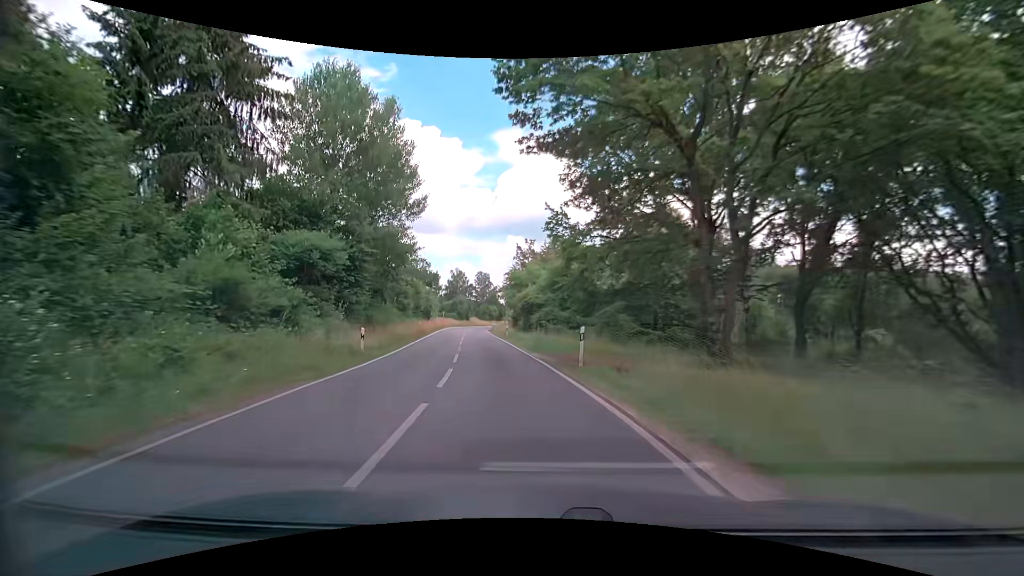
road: secondary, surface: asphalt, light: Day
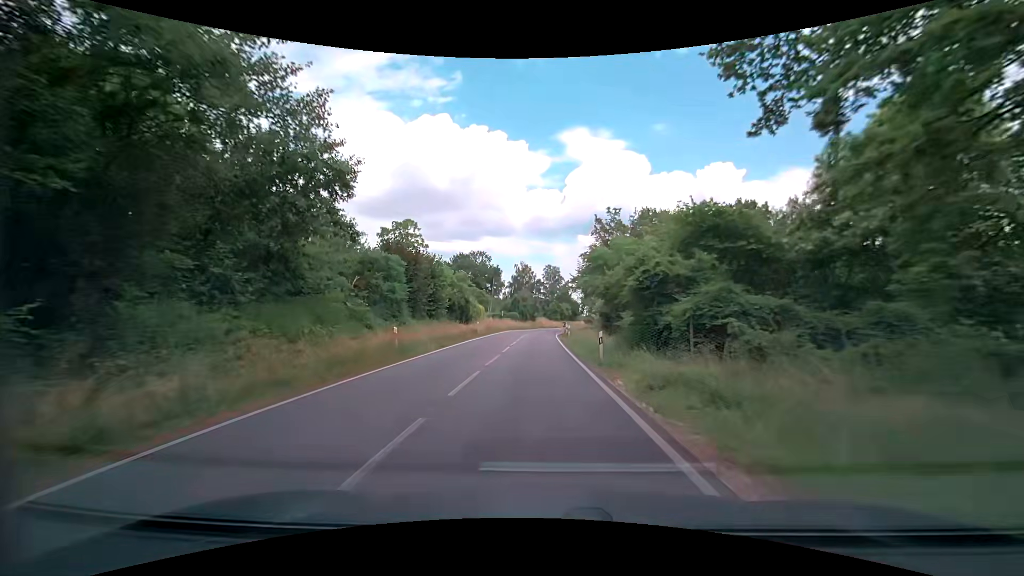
(-2.5, +25.4) m; -9°
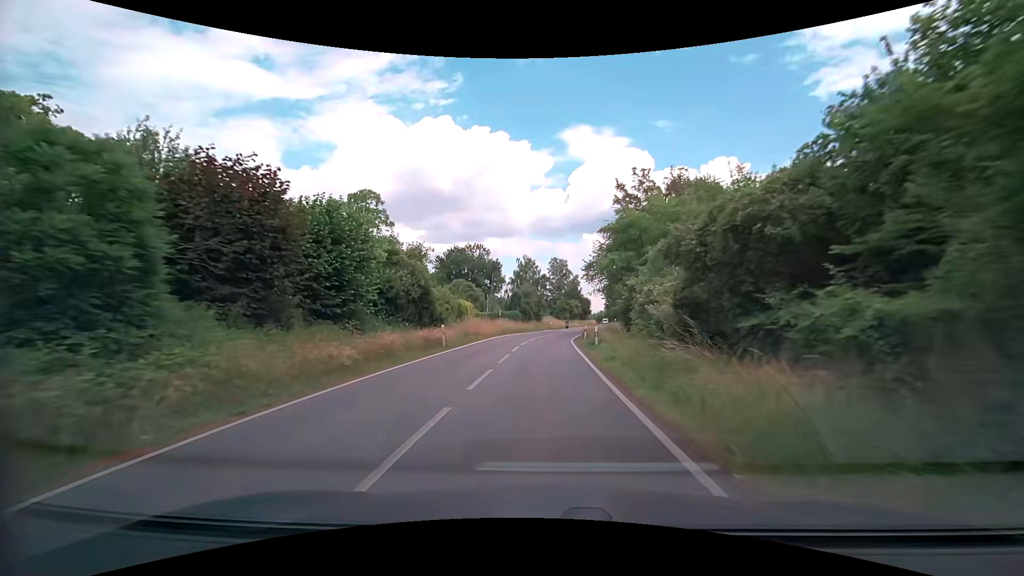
(0.0, +17.2) m; 0°
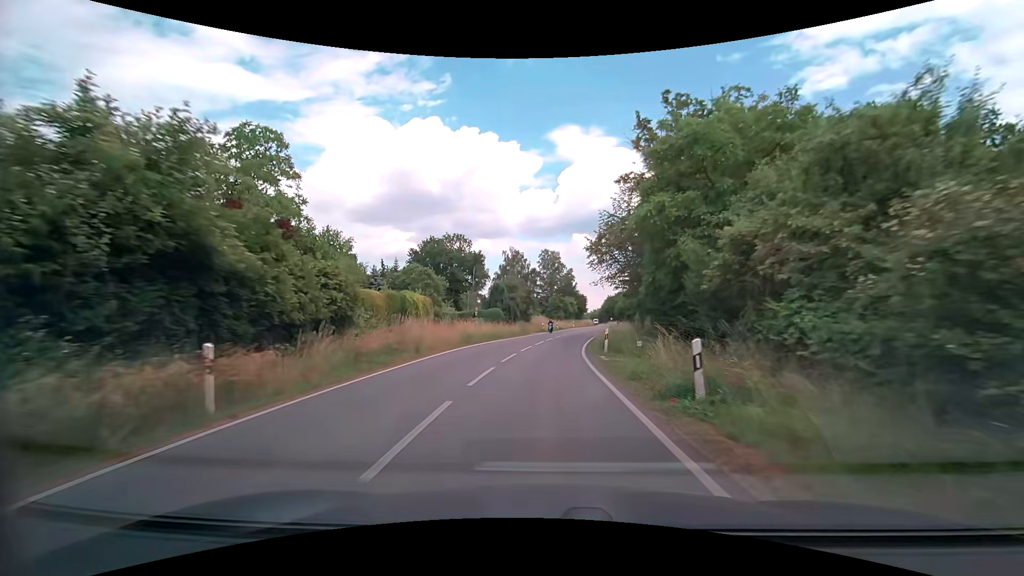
(+0.1, +17.5) m; +1°
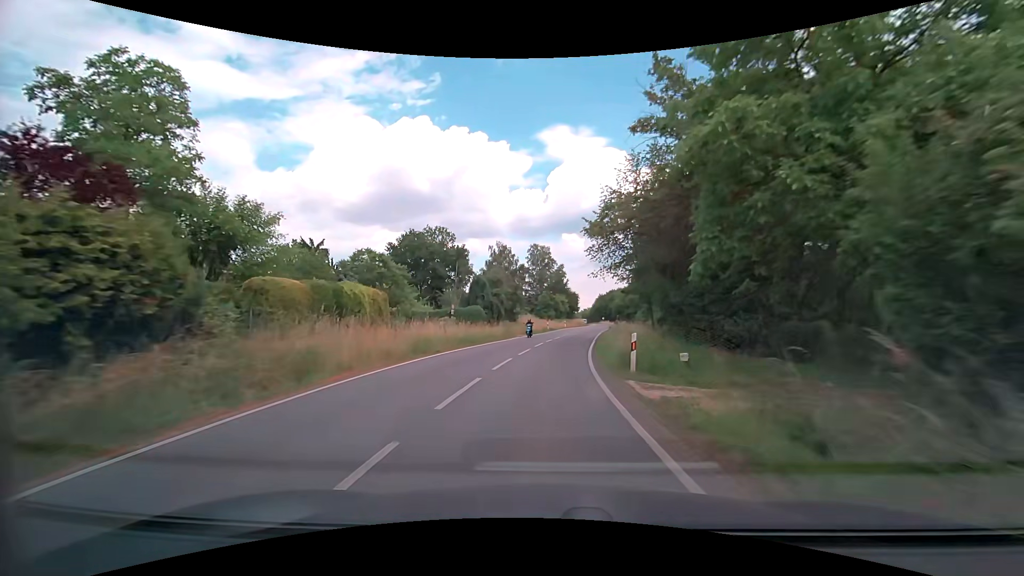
(+0.1, +8.8) m; +1°
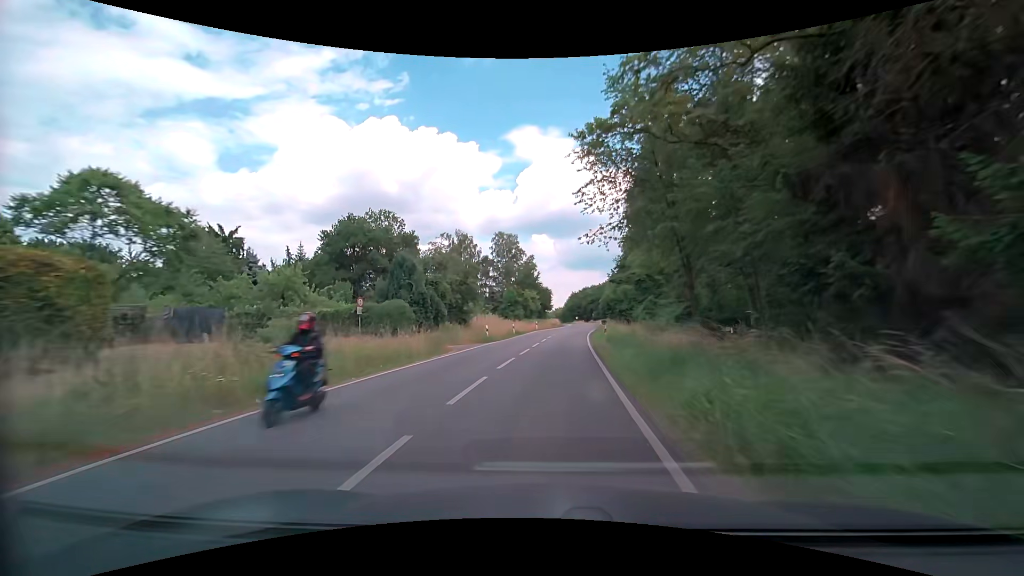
(+0.5, +17.7) m; +4°
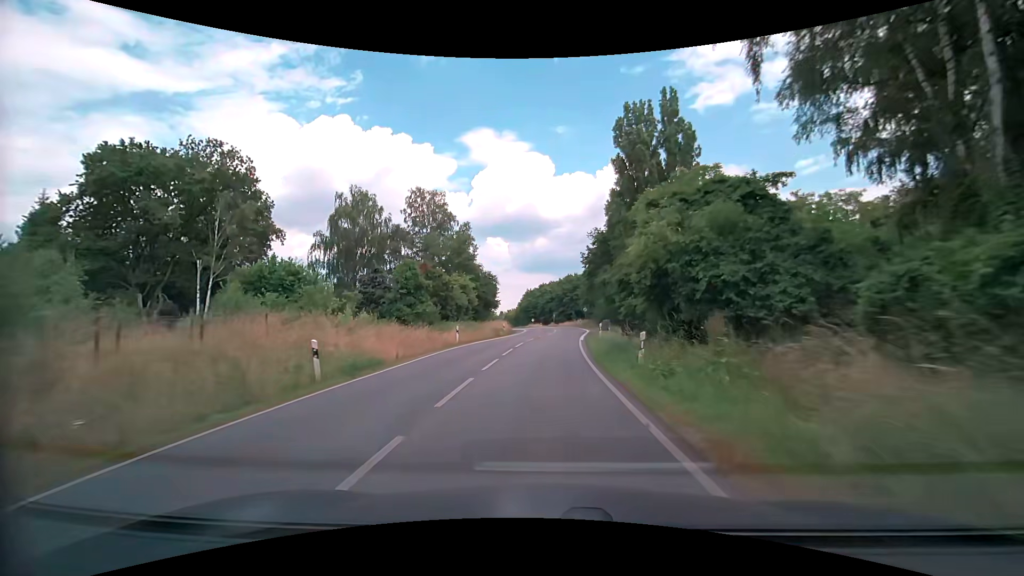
(+1.4, +36.0) m; +5°
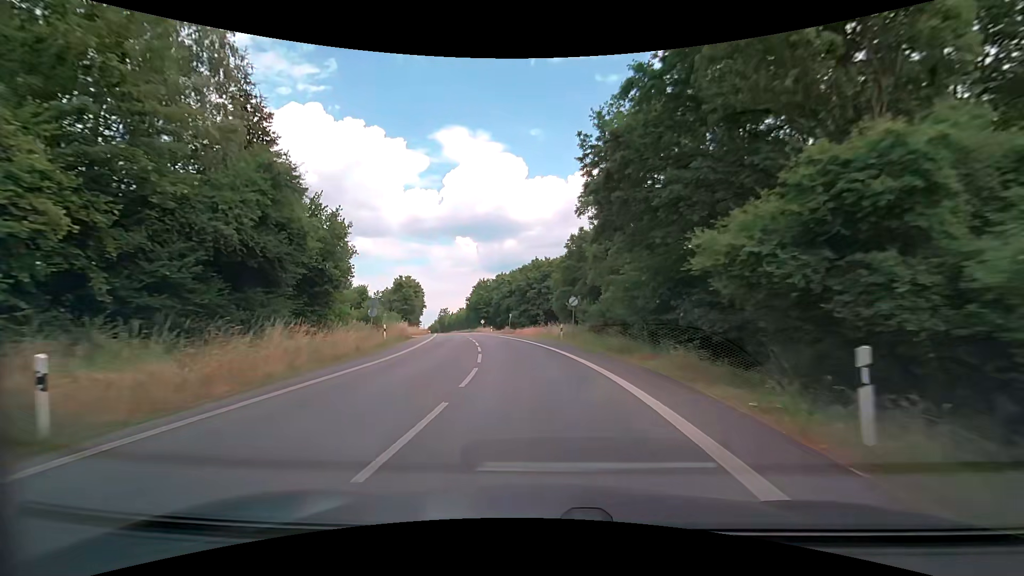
(+2.4, +45.6) m; +4°
(0, +10) (-1, +20) (-2, +30) (-4, +40) (-5, +50) (-7, +59) (-9, +69) (-11, +79) (-13, +89) (-16, +99) m
